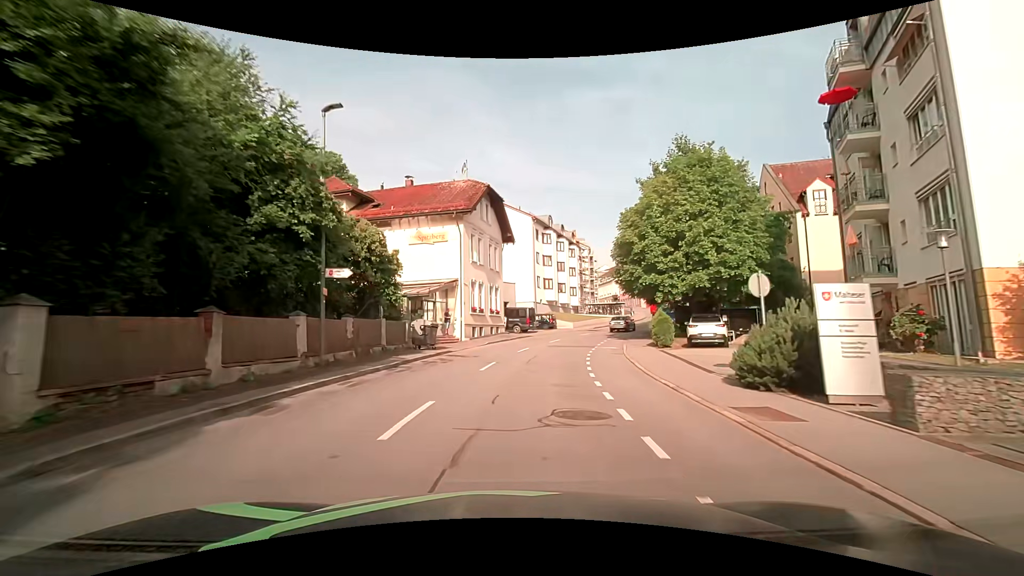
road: tertiary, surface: asphalt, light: Day
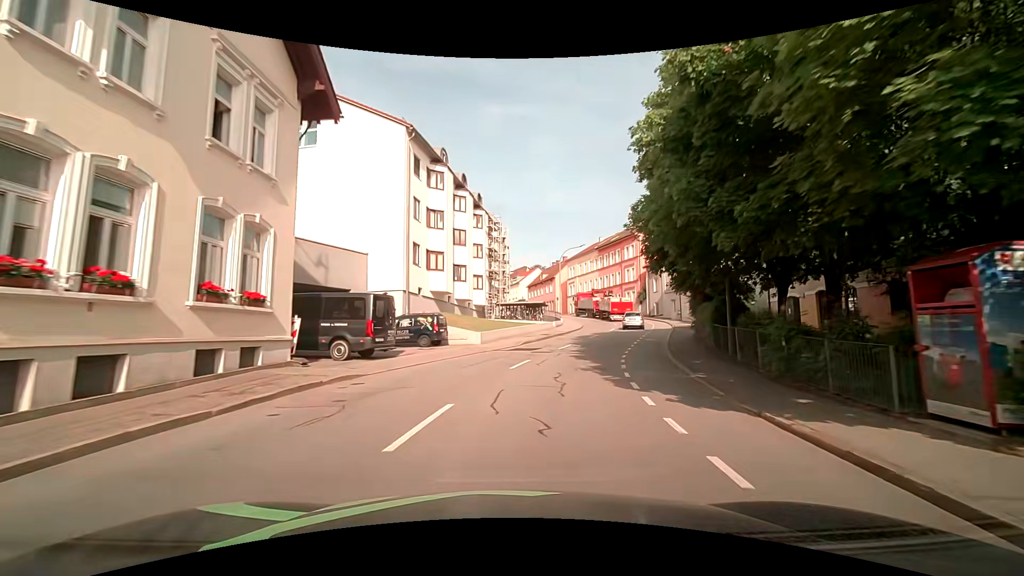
(+2.5, +27.0) m; +12°
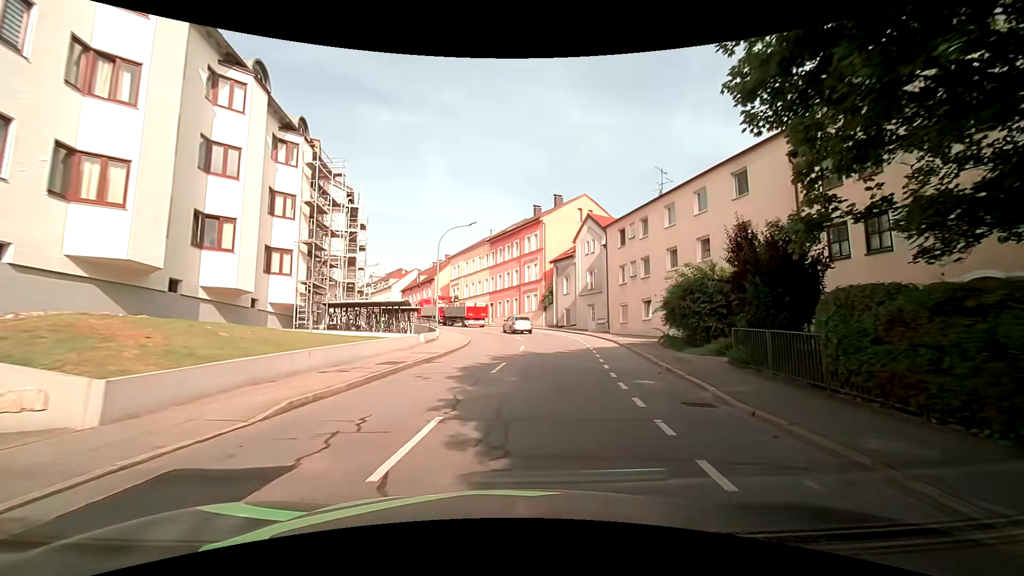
(+1.9, +18.3) m; +12°
(+1, +10) (+2, +20) (+2, +30) (+2, +40) (0, +50) (-4, +59) (-8, +68) (-13, +77) (-18, +85) (-23, +94) m
